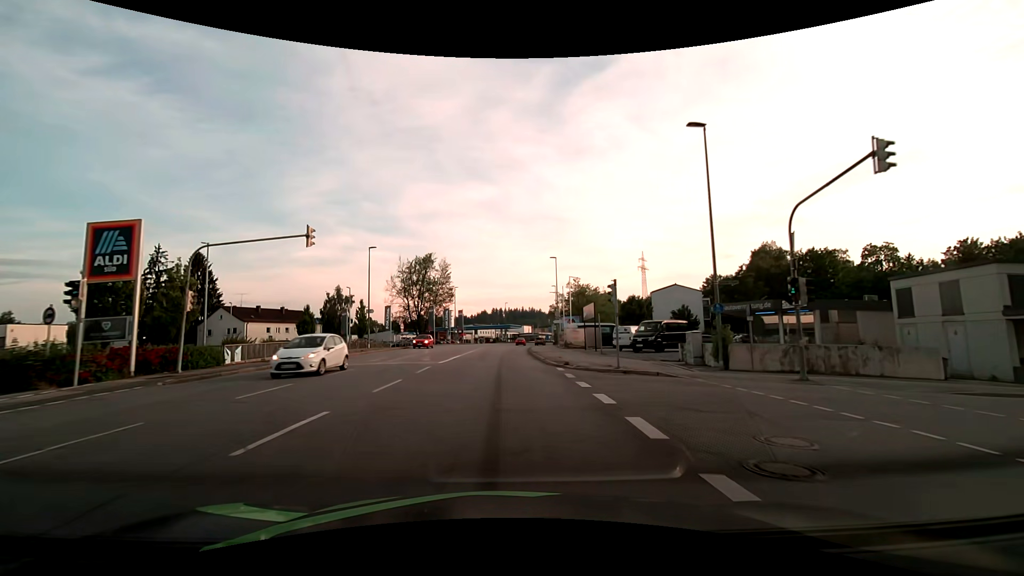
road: tertiary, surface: asphalt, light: Day
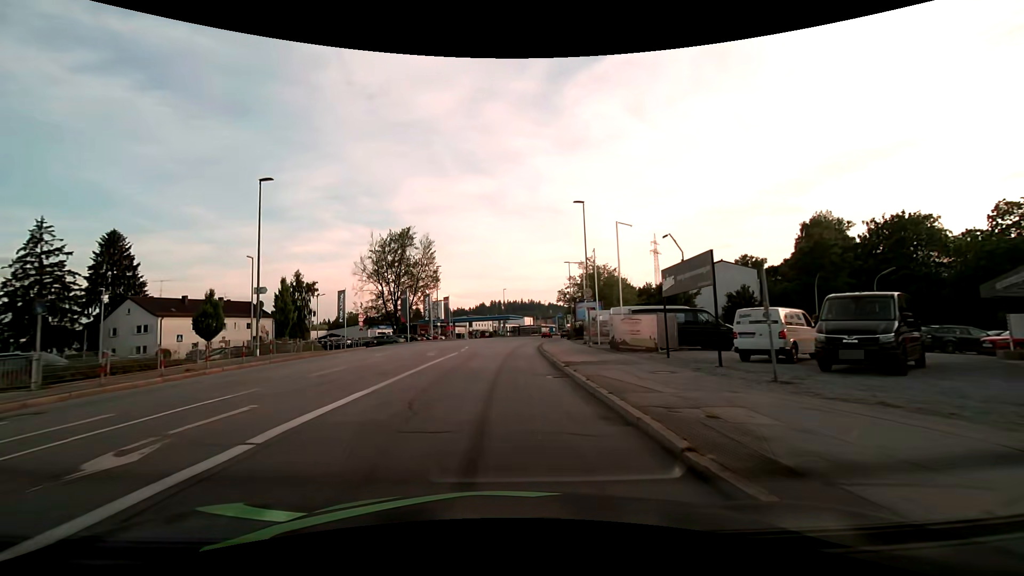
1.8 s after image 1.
(0.0, +21.7) m; 0°
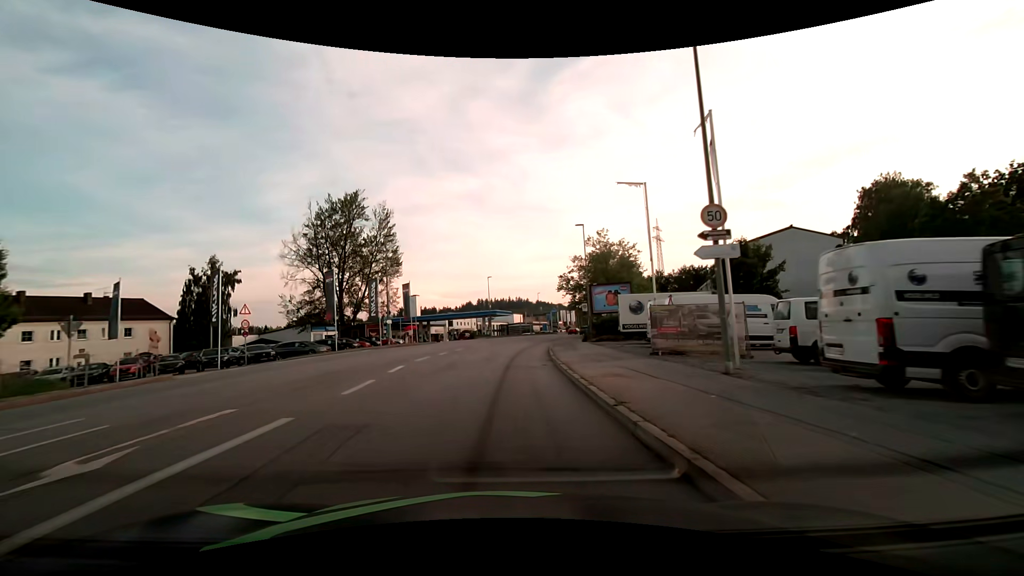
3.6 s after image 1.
(+0.2, +22.5) m; +2°
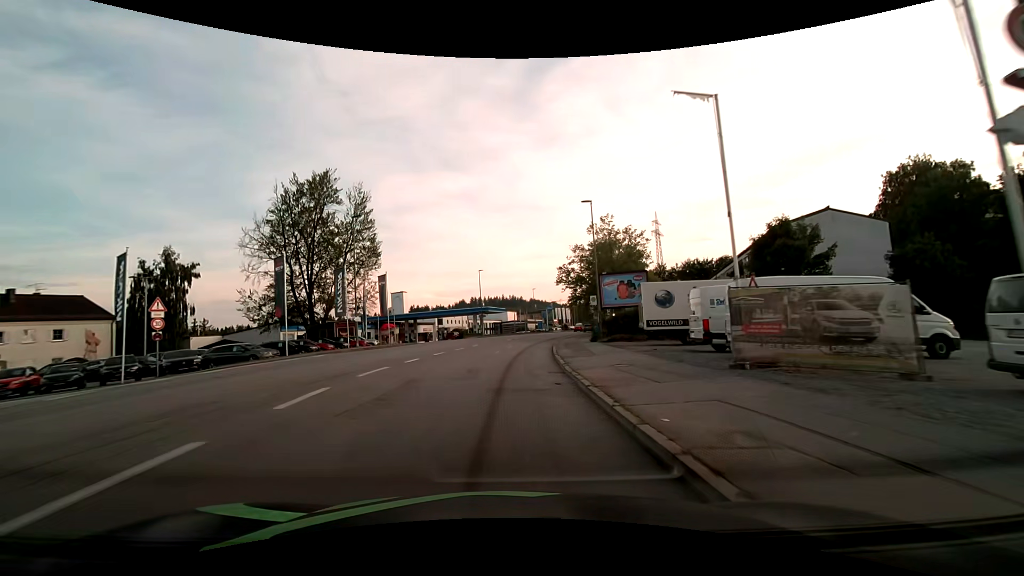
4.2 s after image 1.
(0.0, +7.7) m; +1°
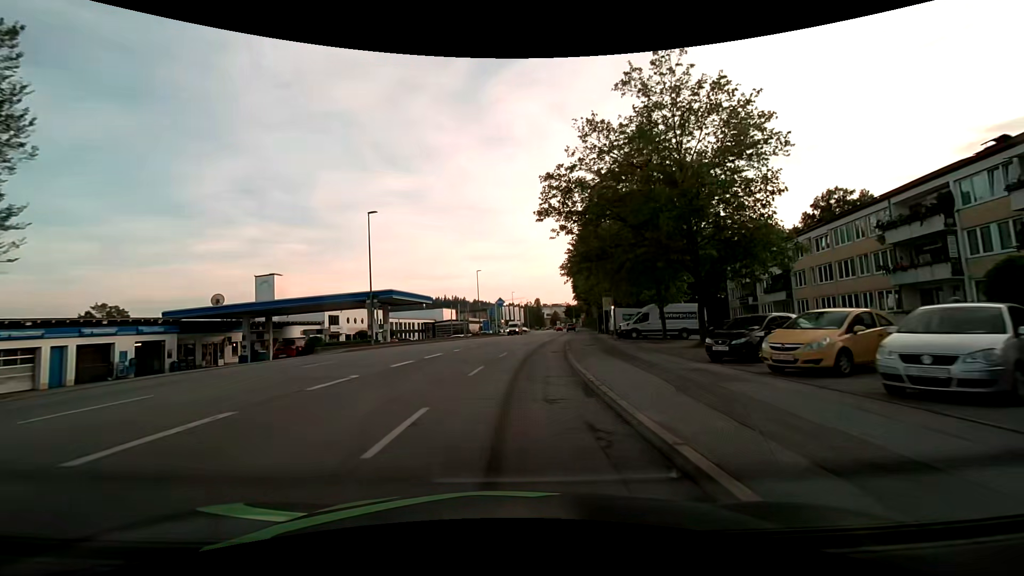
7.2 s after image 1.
(+1.6, +38.7) m; +6°
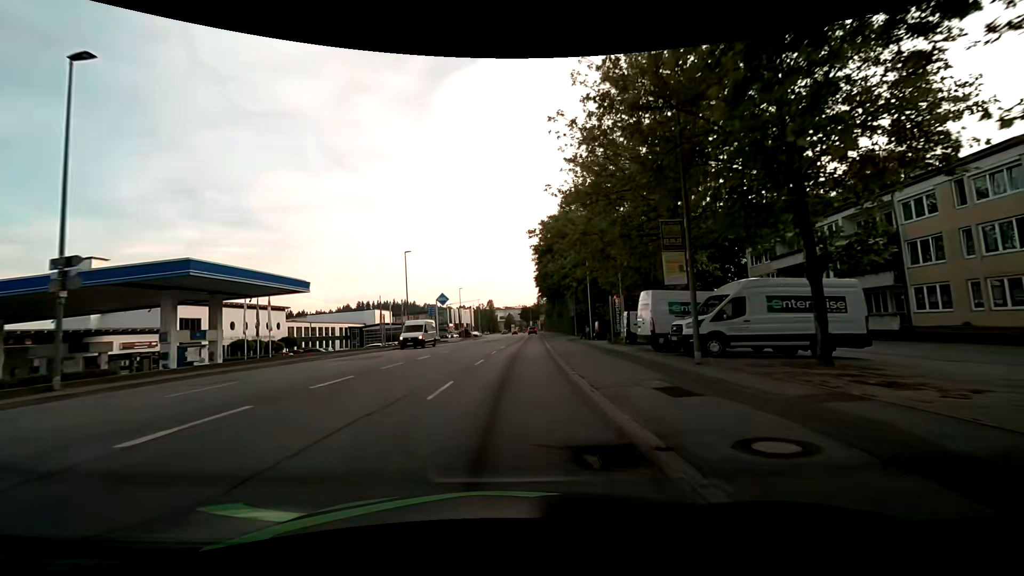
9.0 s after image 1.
(+1.2, +22.1) m; +6°
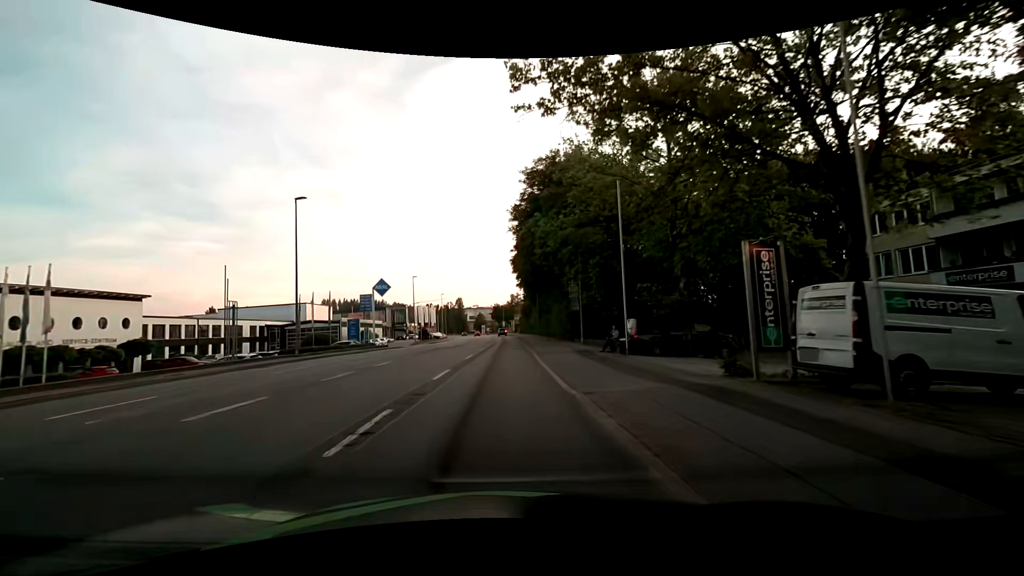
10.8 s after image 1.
(+0.5, +21.7) m; +3°
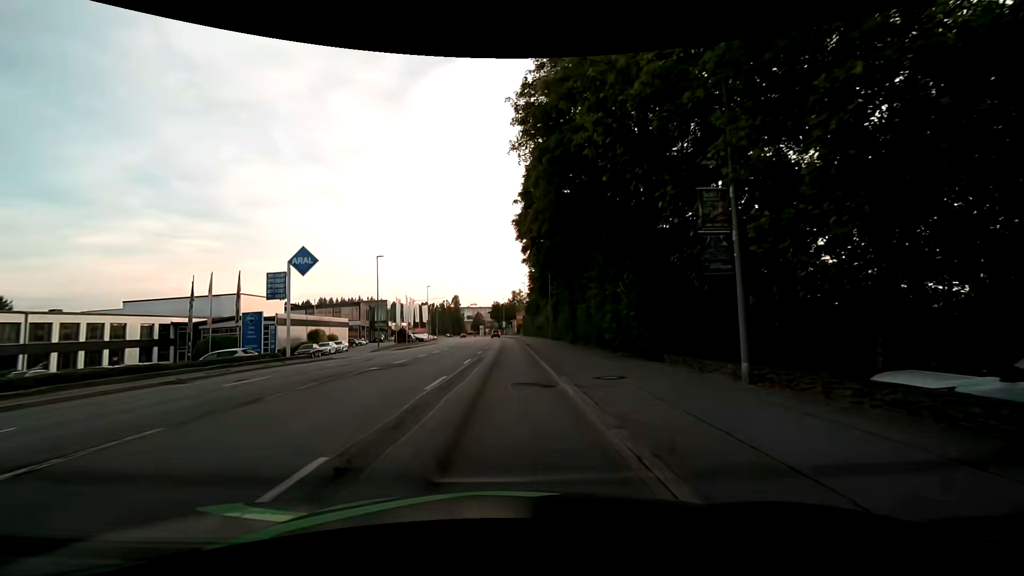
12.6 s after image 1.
(-0.1, +21.6) m; -1°
(0, +10) (0, +20) (0, +30) (0, +40) (0, +50) (0, +60) (0, +70) (0, +80) (-1, +90) (-1, +100) m
